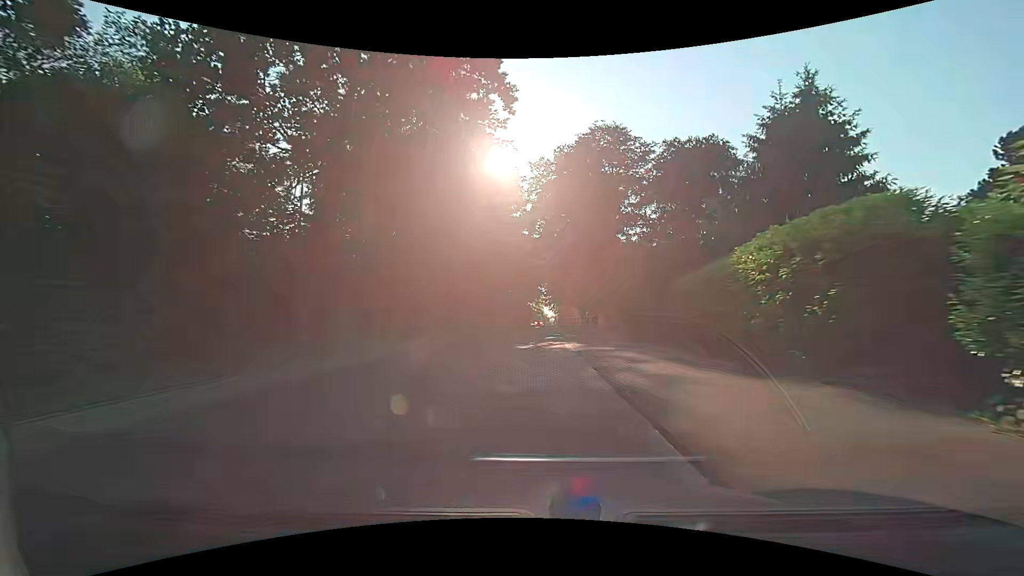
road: secondary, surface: asphalt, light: Day
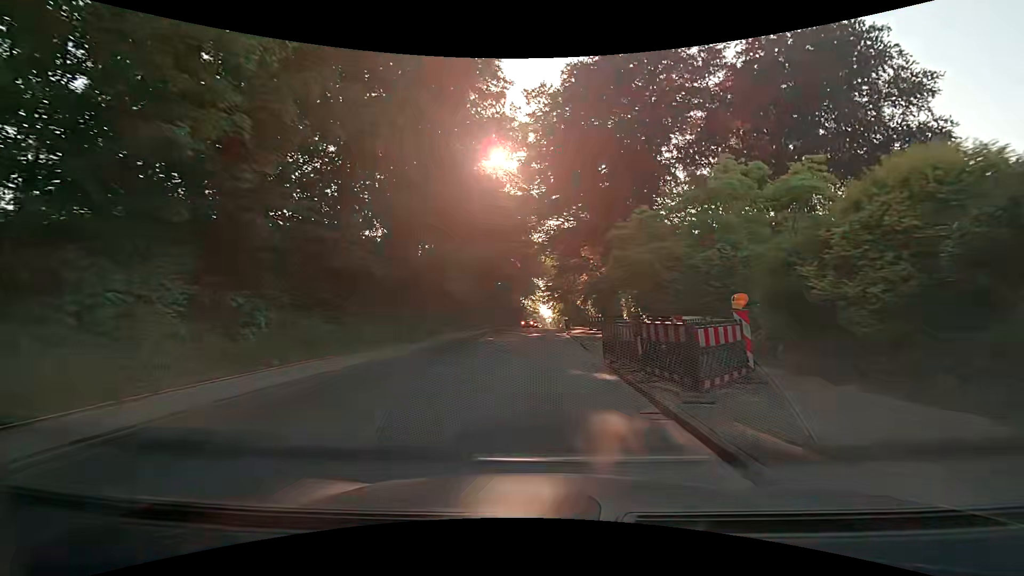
(-0.1, +25.0) m; 0°
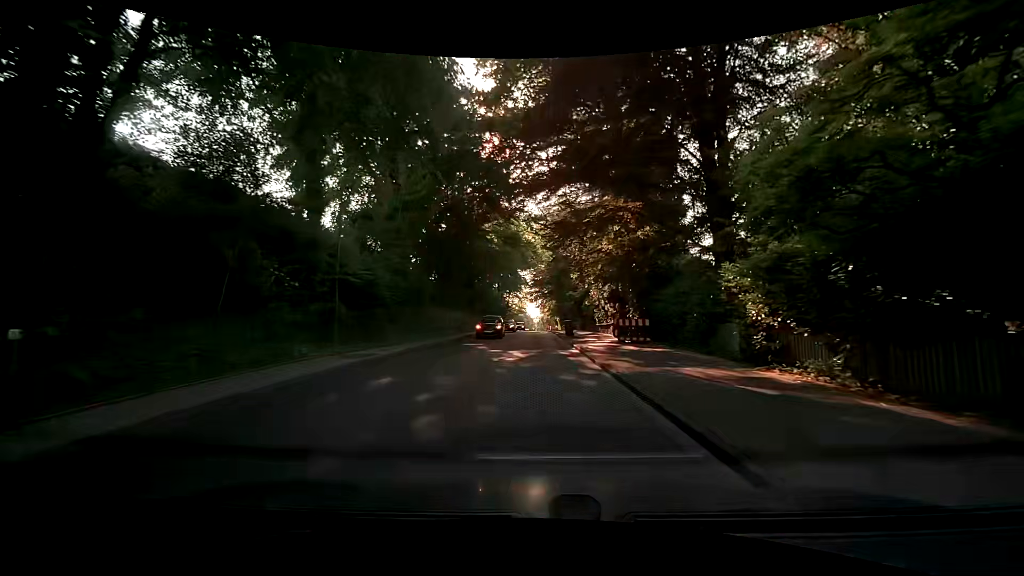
(+0.3, +19.2) m; +2°
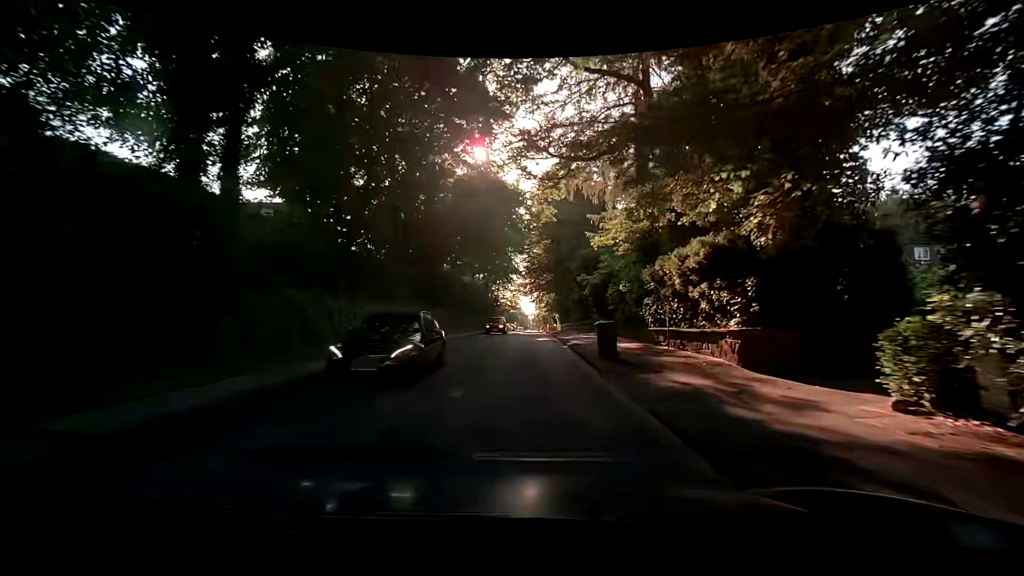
(0.0, +19.6) m; +1°
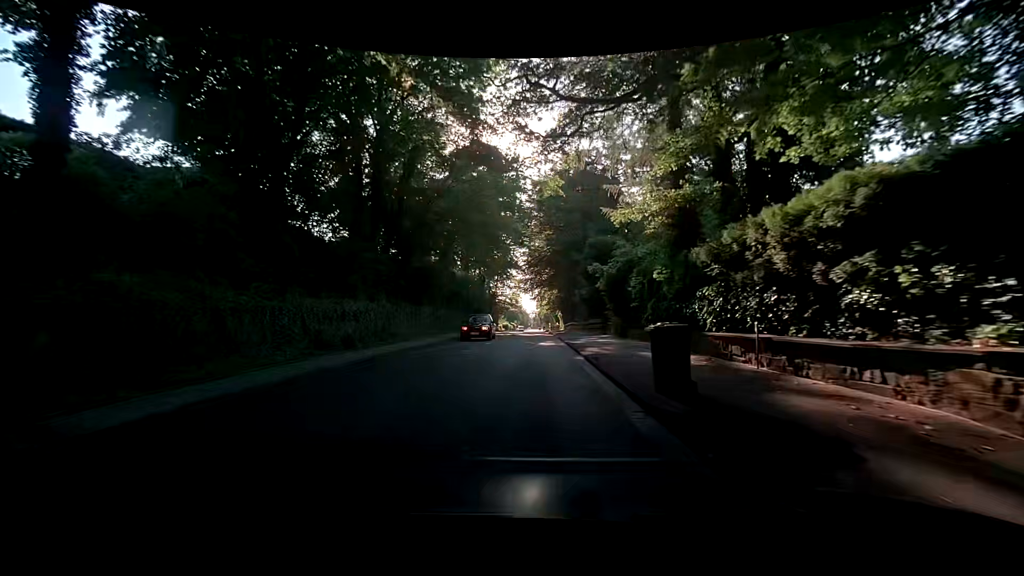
(-0.1, +6.7) m; -1°
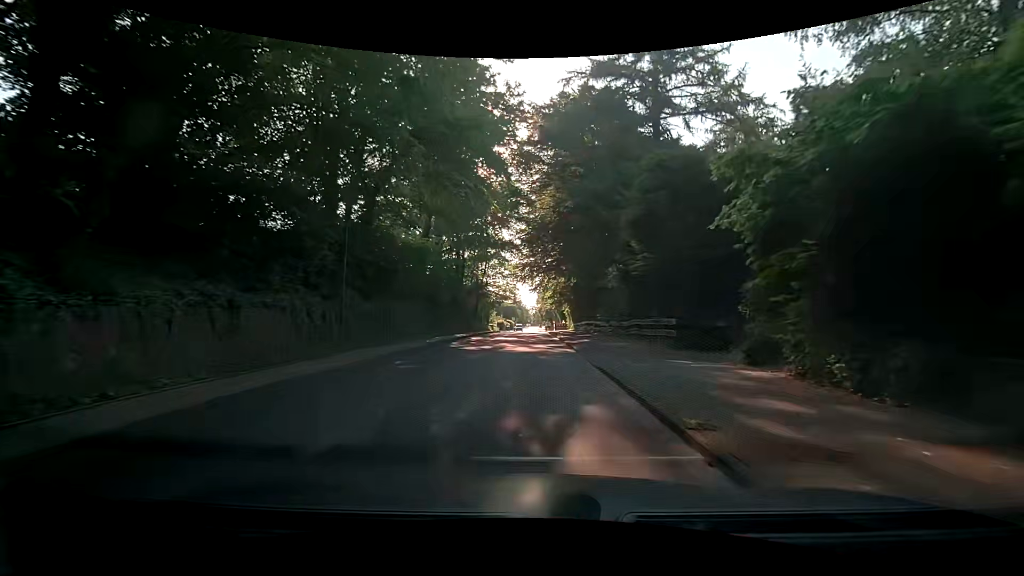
(0.0, +20.3) m; 0°
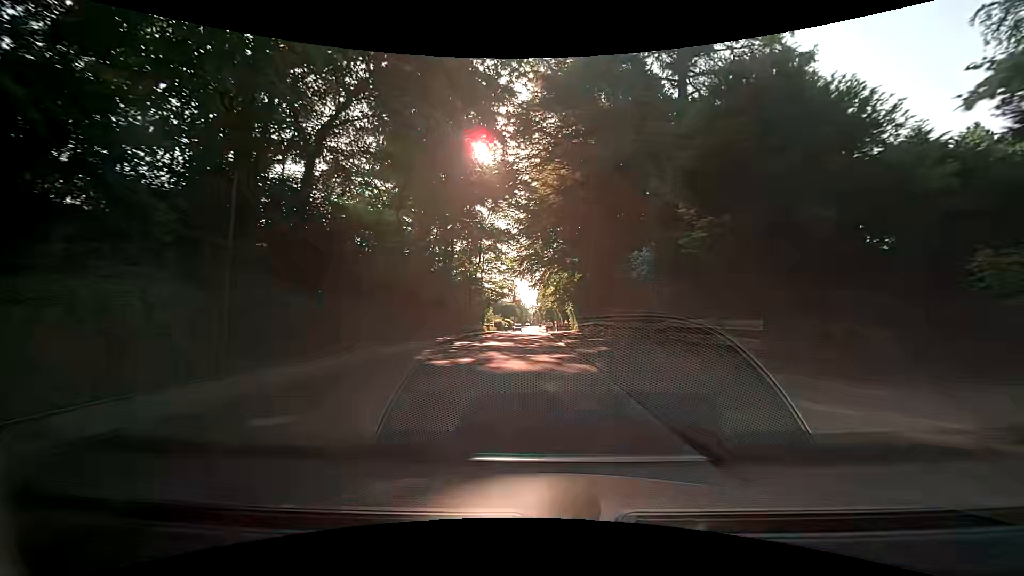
(0.0, +6.9) m; 0°
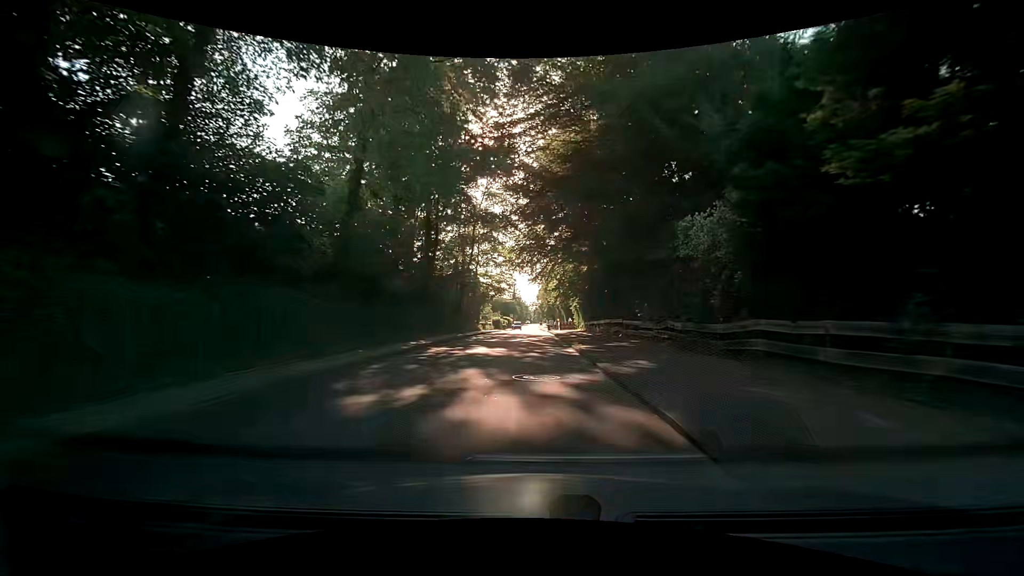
(0.0, +6.9) m; 0°
(0, +10) (0, +20) (0, +30) (0, +40) (0, +50) (0, +60) (0, +70) (0, +80) (0, +90) (0, +100) m
